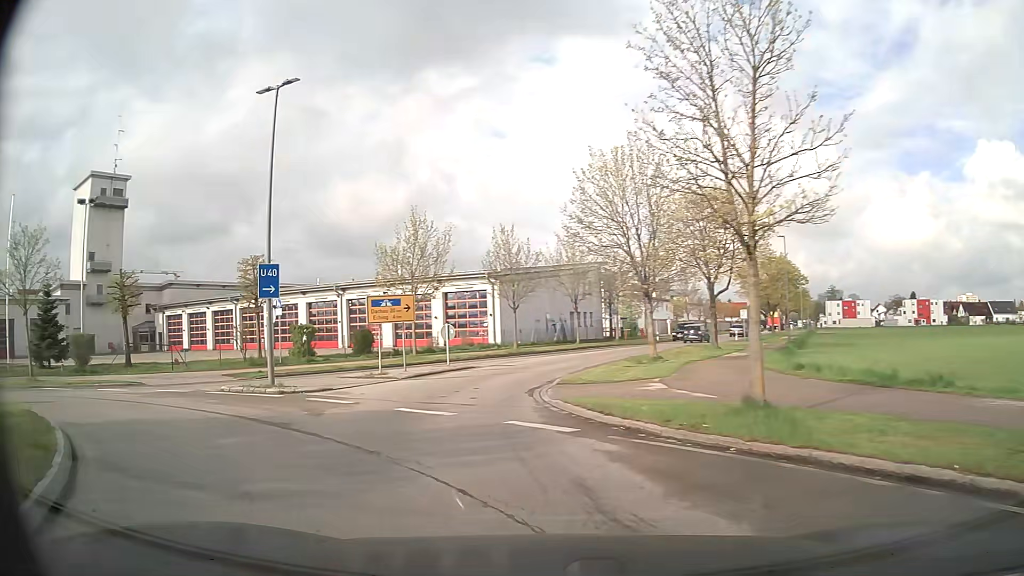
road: secondary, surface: asphalt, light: Day
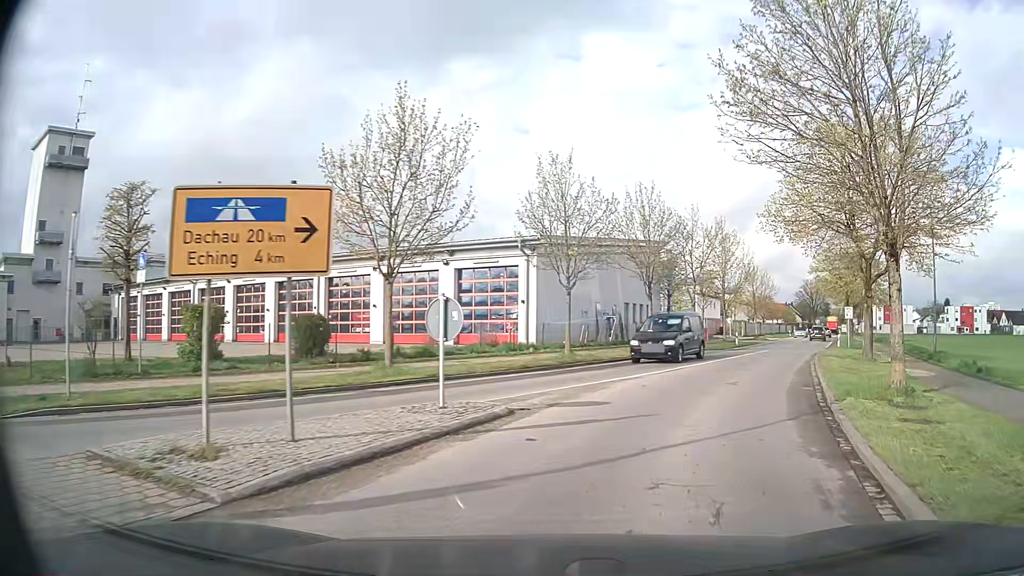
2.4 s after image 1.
(-2.4, +15.6) m; -3°
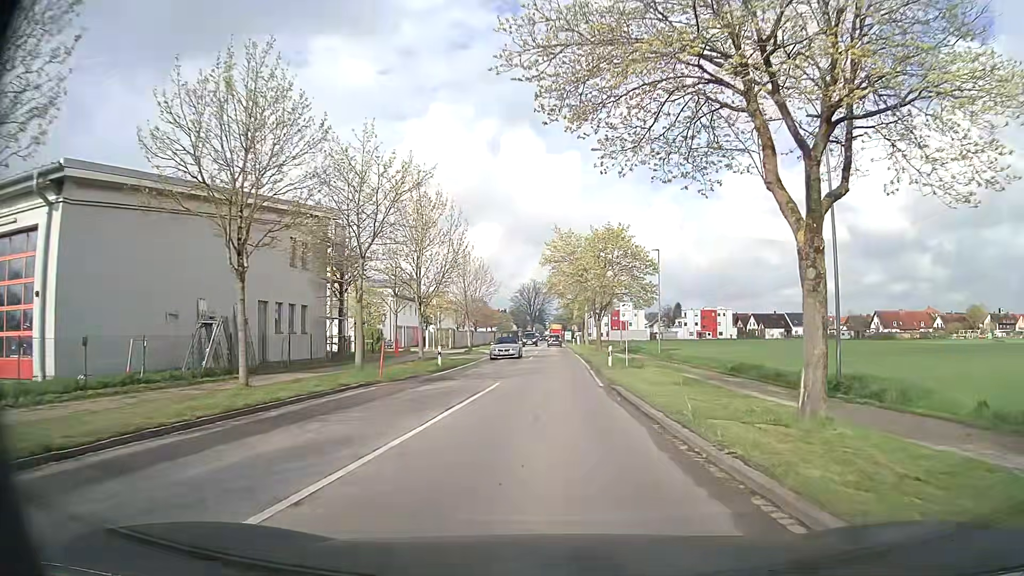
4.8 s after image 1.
(+4.7, +18.0) m; +25°
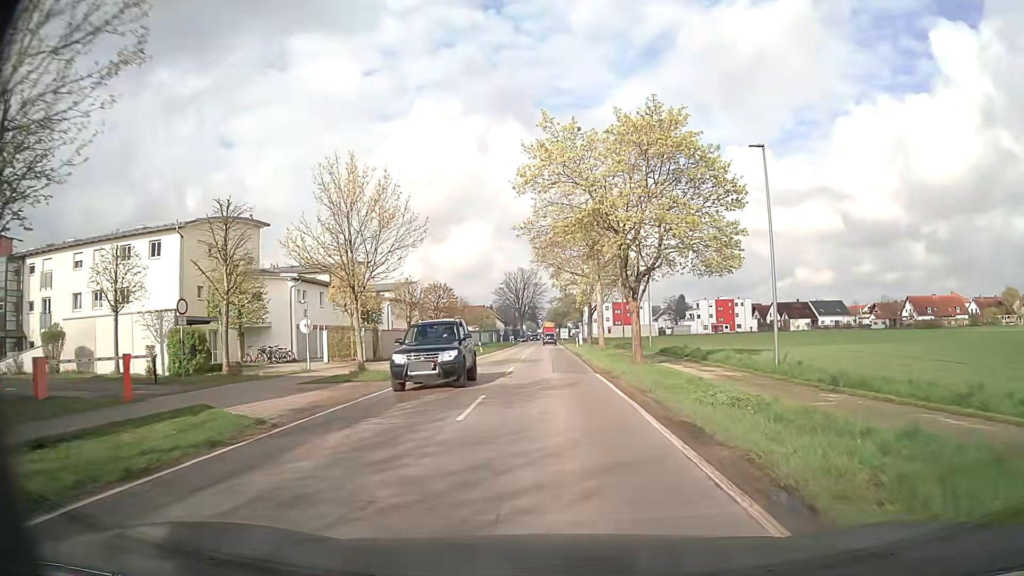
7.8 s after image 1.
(+0.1, +28.3) m; 0°
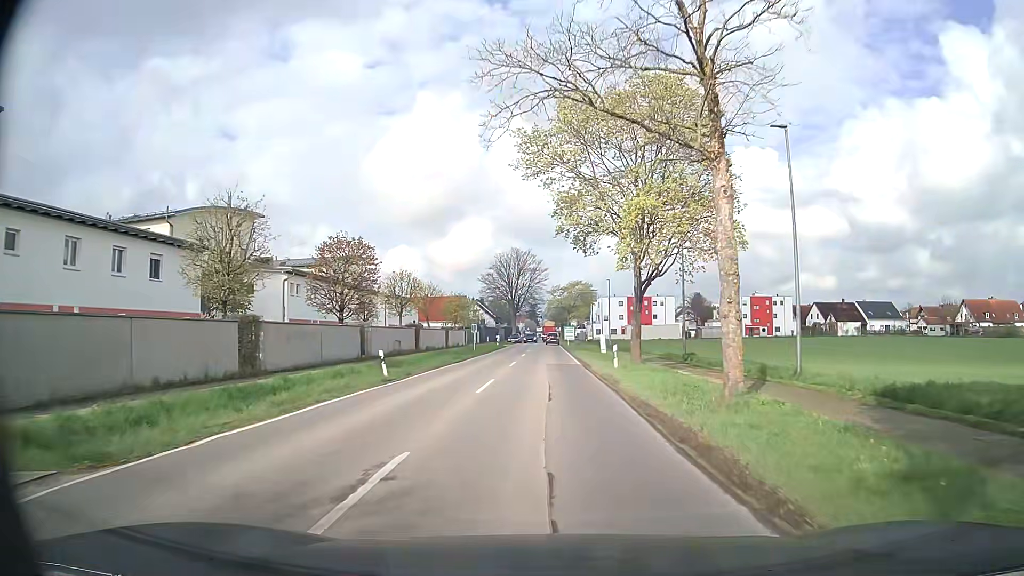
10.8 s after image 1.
(+0.1, +31.8) m; 0°
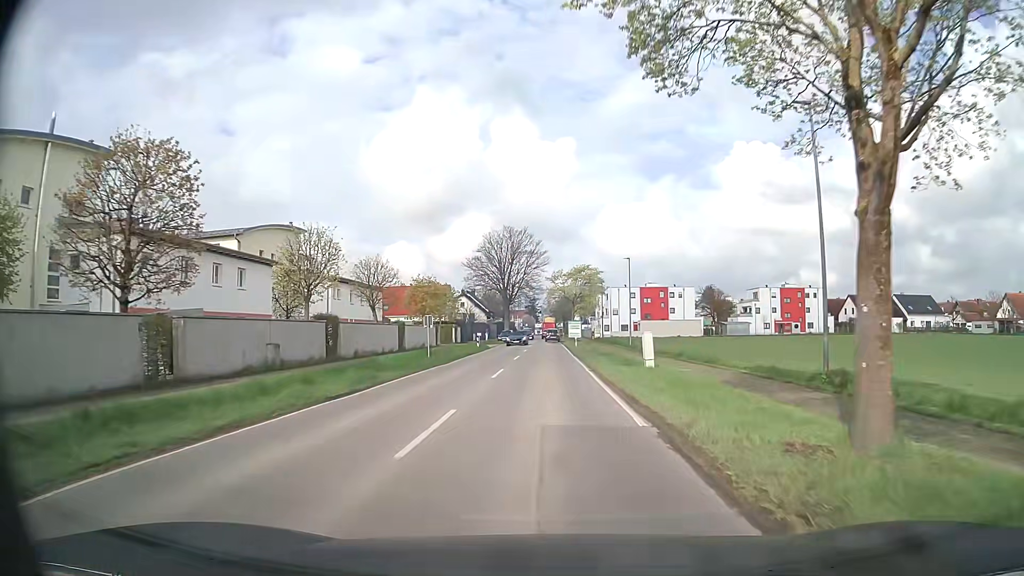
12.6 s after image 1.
(-0.2, +20.4) m; 0°
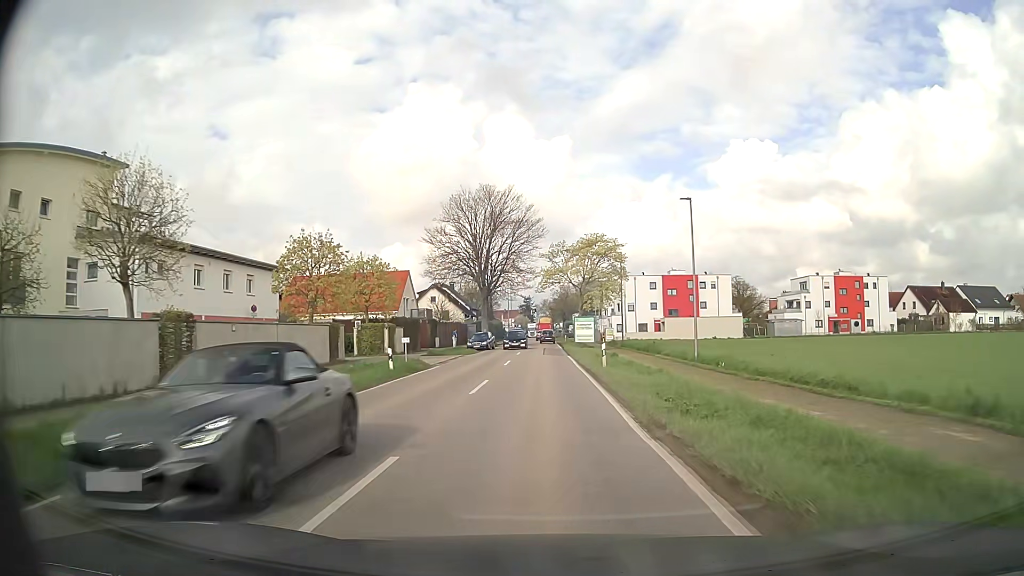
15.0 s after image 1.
(0.0, +28.3) m; 0°
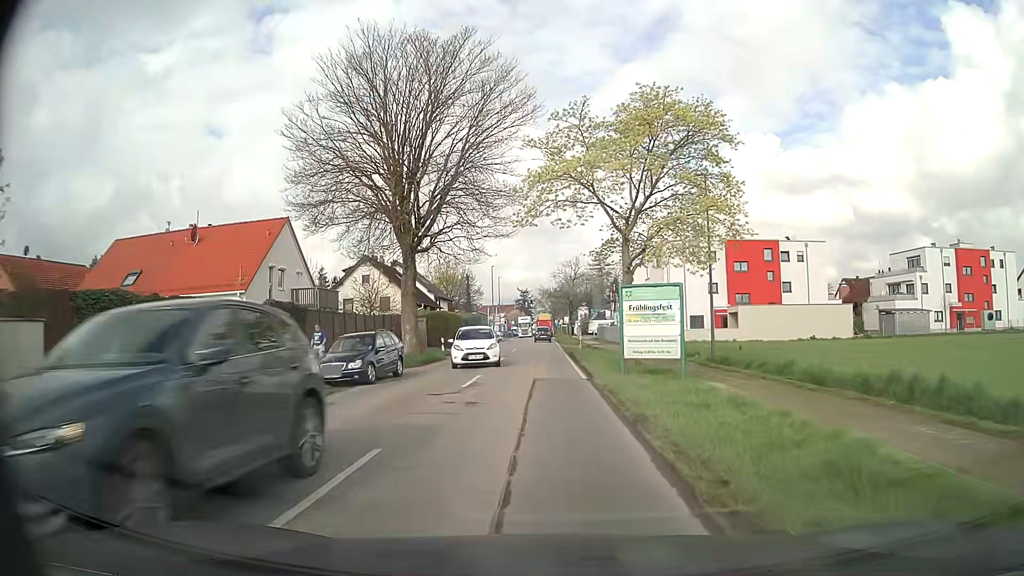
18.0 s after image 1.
(+0.1, +35.6) m; 0°
(0, +10) (0, +20) (0, +30) (0, +40) (-1, +50) (-1, +60) (-1, +70) (-1, +80) (-1, +90) (-1, +100) m
